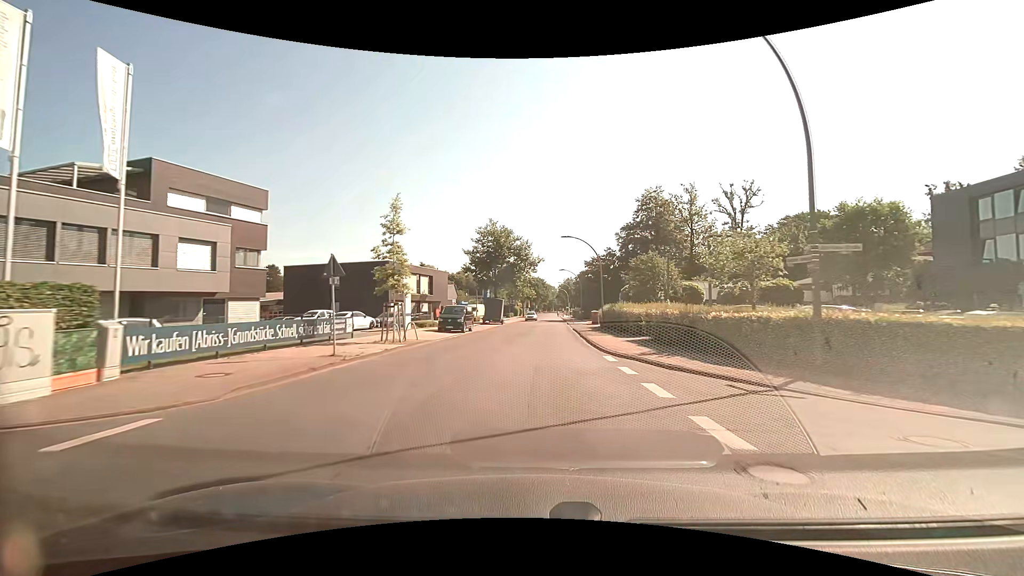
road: unclassified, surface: asphalt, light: Day
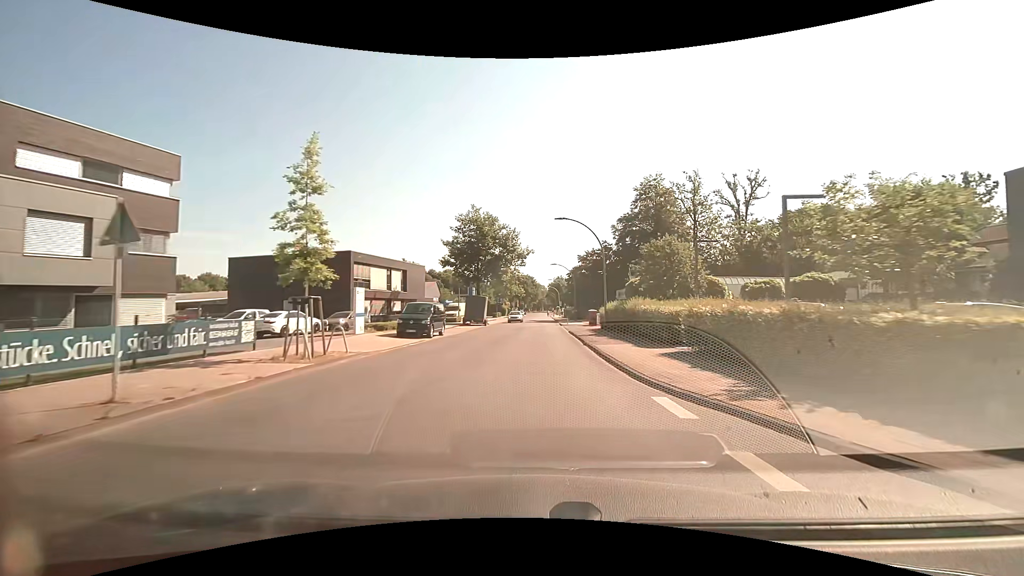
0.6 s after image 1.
(+0.1, +7.8) m; +1°
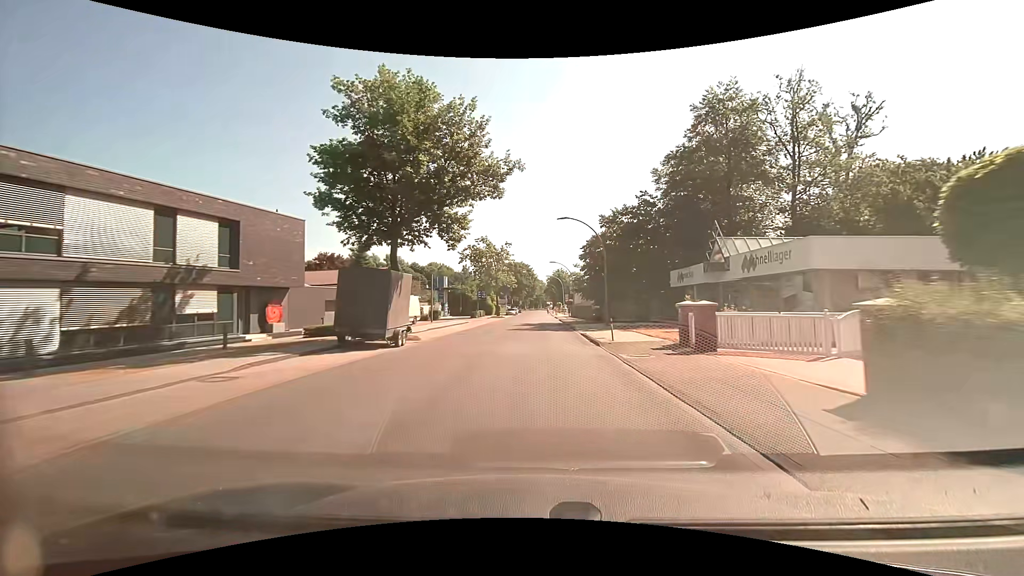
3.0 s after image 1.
(+0.1, +31.2) m; 0°
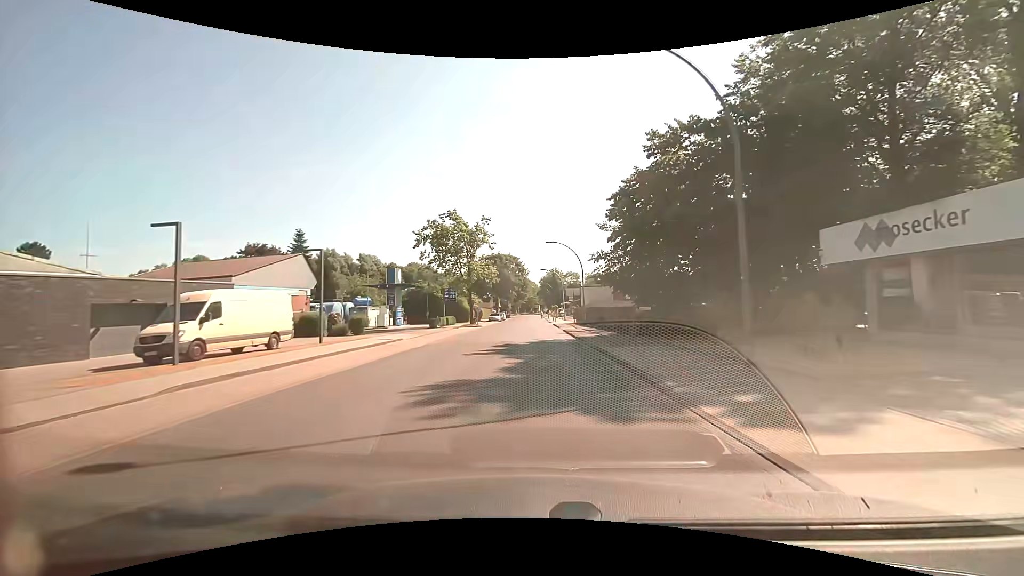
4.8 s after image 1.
(+0.2, +23.5) m; +1°
(0, +10) (0, +20) (0, +30) (0, +40) (0, +50) (0, +60) (0, +70) (0, +80) (+1, +90) (+1, +100) m
